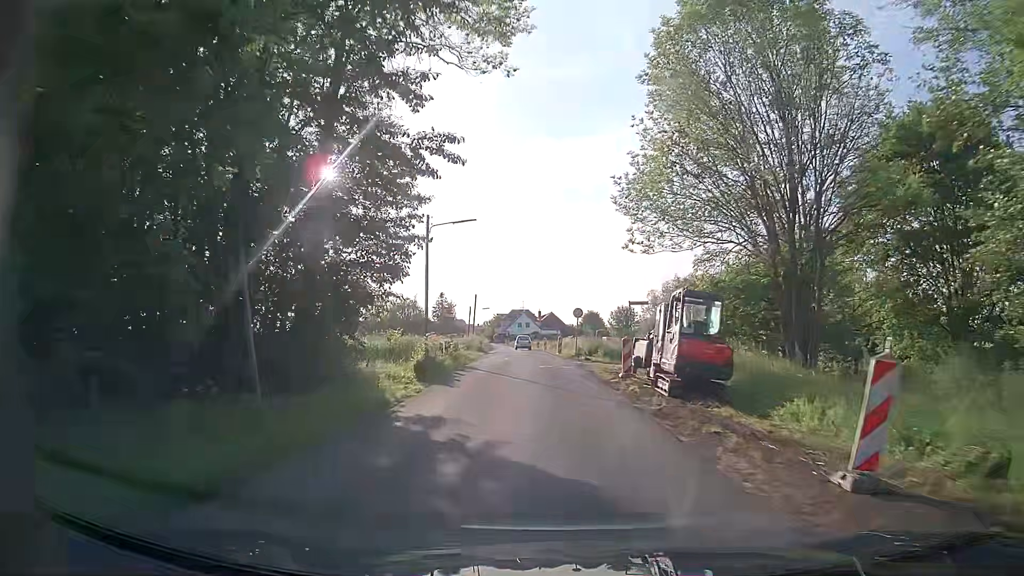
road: unclassified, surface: asphalt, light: Day
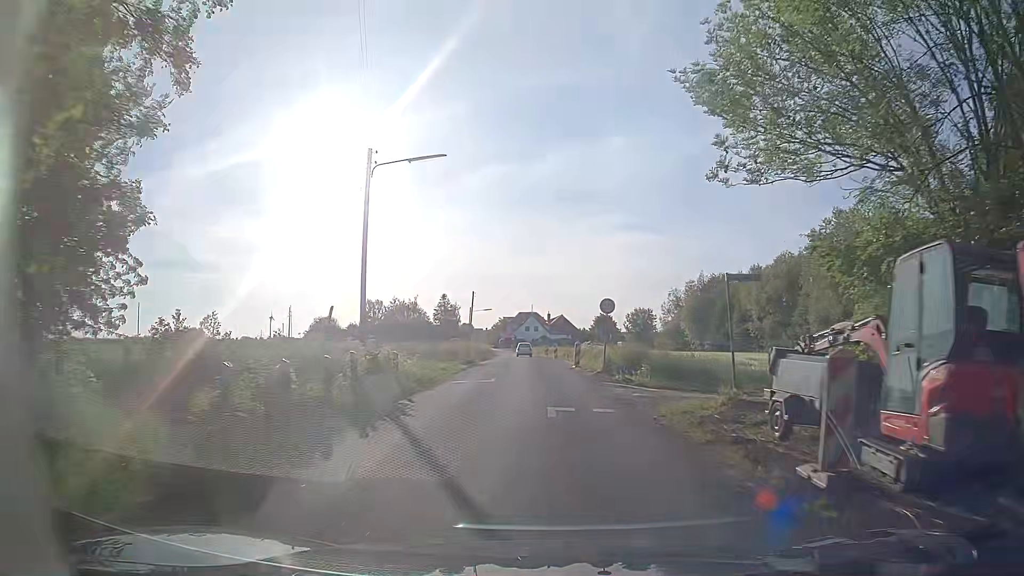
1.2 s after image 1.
(0.0, +14.3) m; 0°
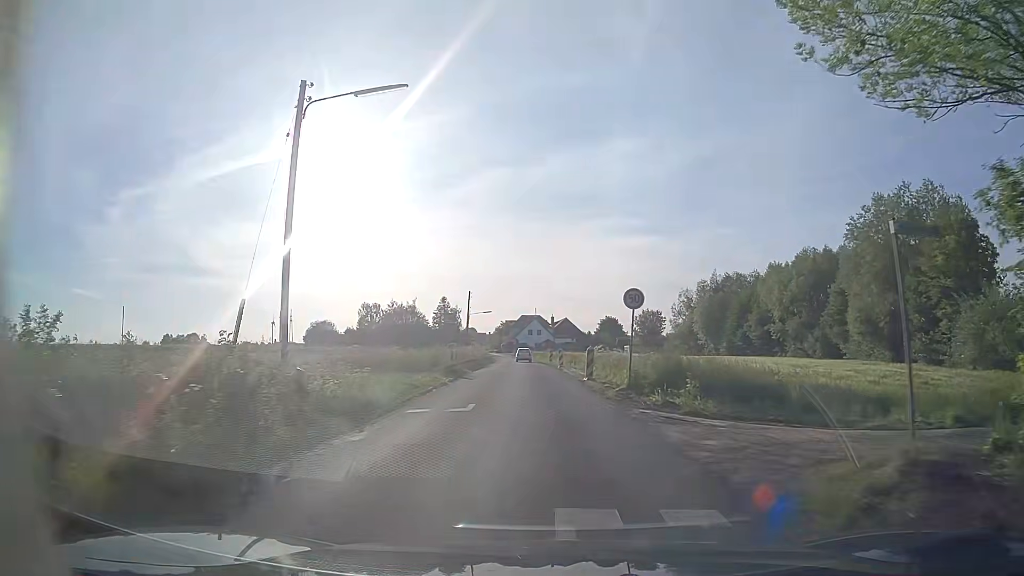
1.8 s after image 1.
(0.0, +7.2) m; -1°
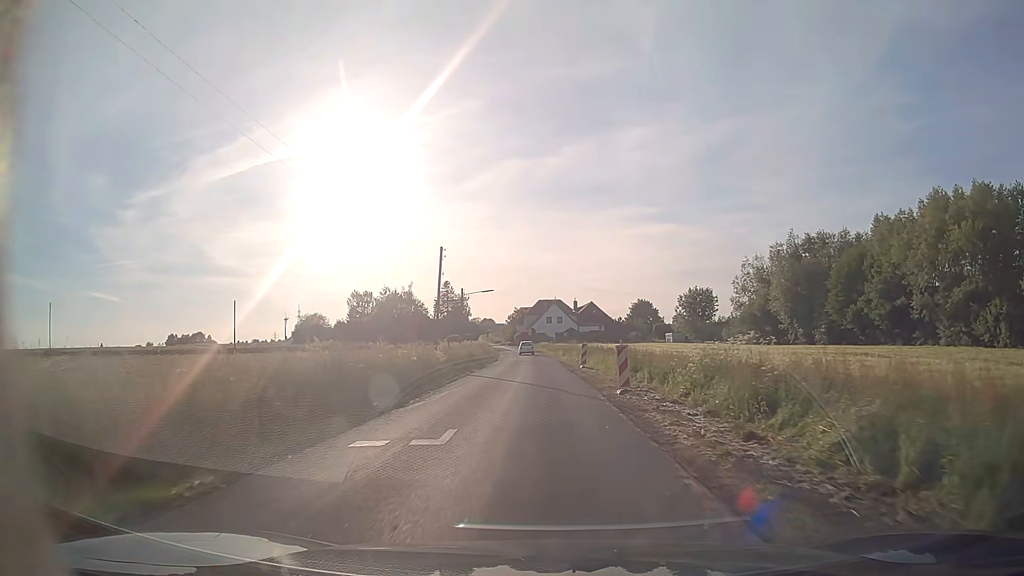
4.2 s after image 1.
(-0.3, +29.4) m; -1°
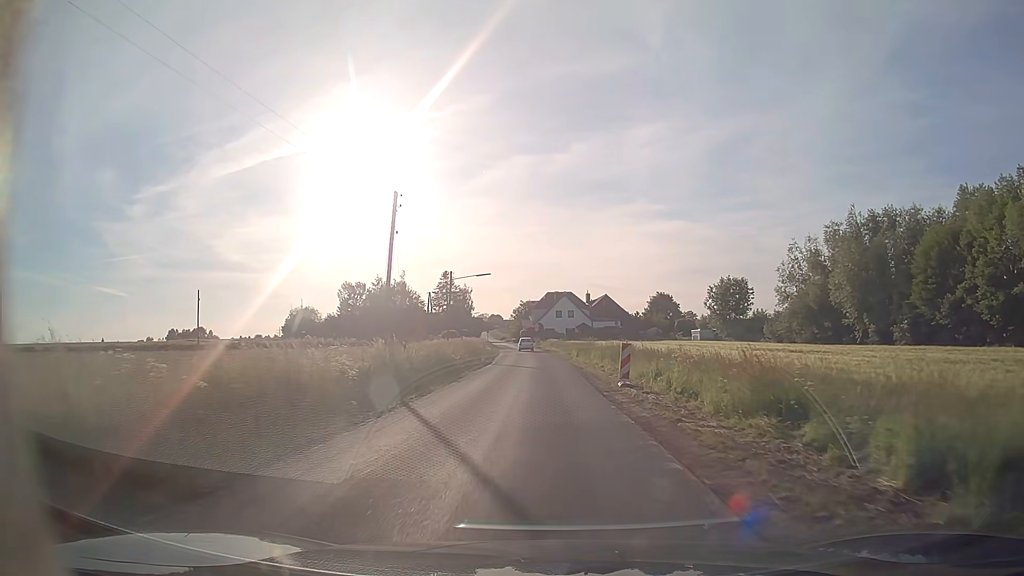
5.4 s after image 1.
(-0.2, +15.3) m; -1°
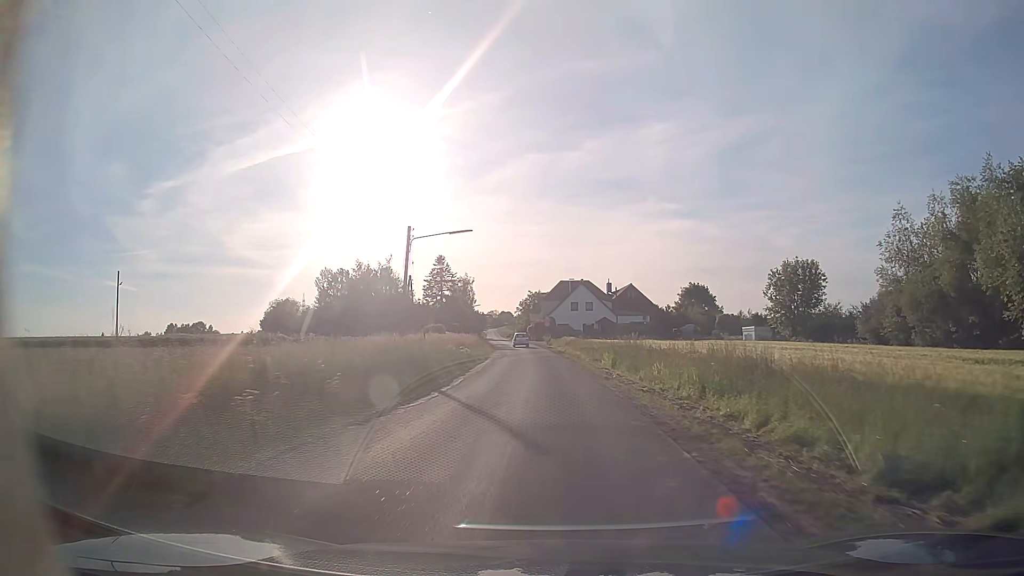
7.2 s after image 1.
(-0.2, +23.2) m; -1°
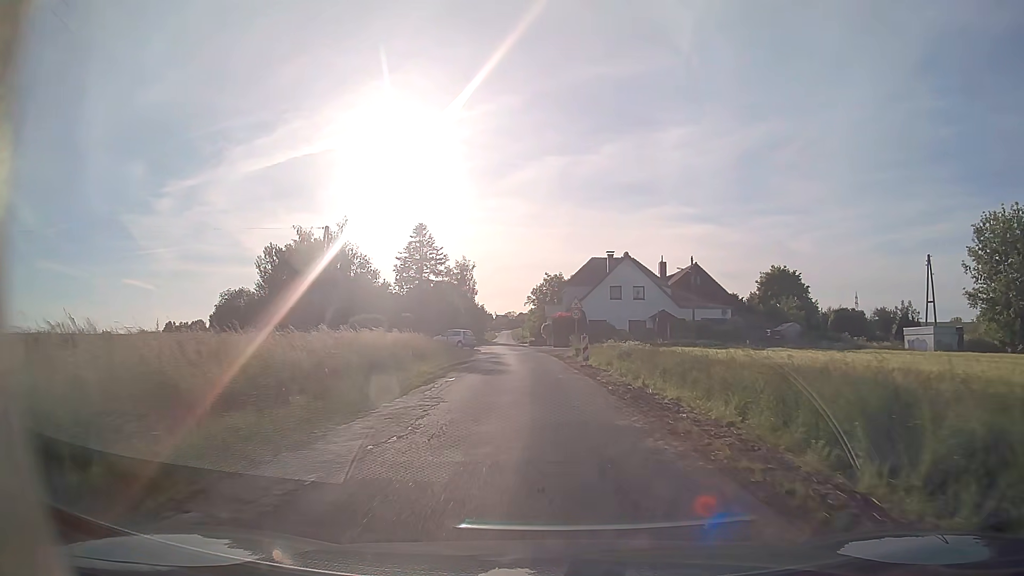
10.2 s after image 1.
(-0.5, +37.4) m; -1°
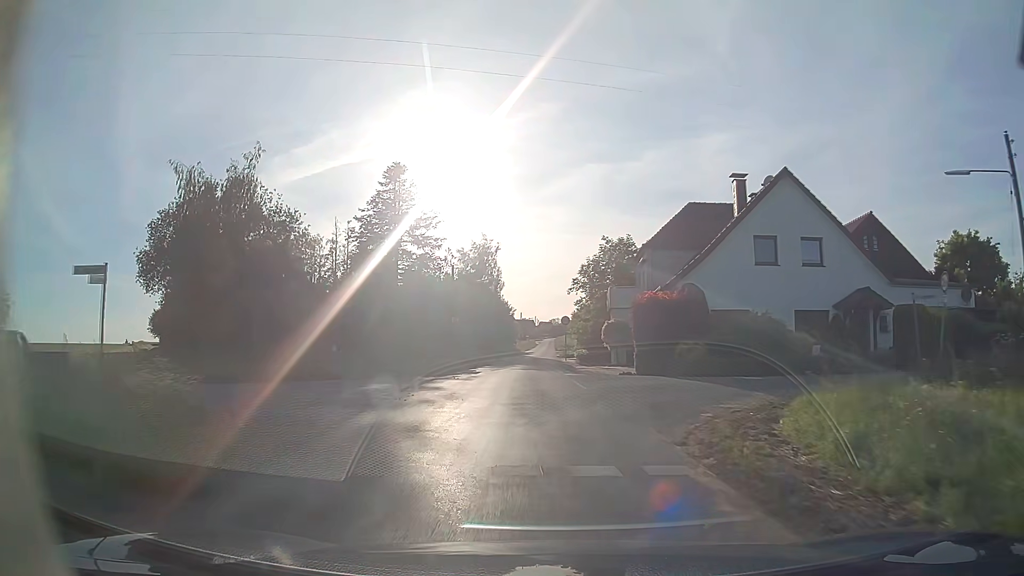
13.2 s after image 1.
(-1.1, +35.6) m; -4°
(0, +10) (0, +20) (-1, +30) (-1, +40) (-1, +50) (-1, +60) (-1, +70) (-1, +80) (-1, +90) (-1, +100) m
